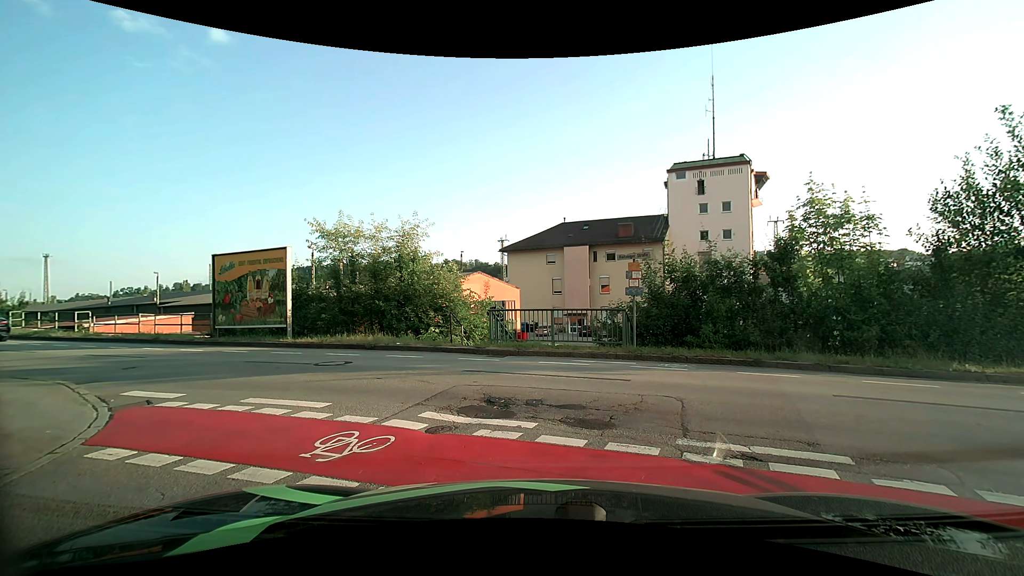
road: residential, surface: asphalt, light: Day
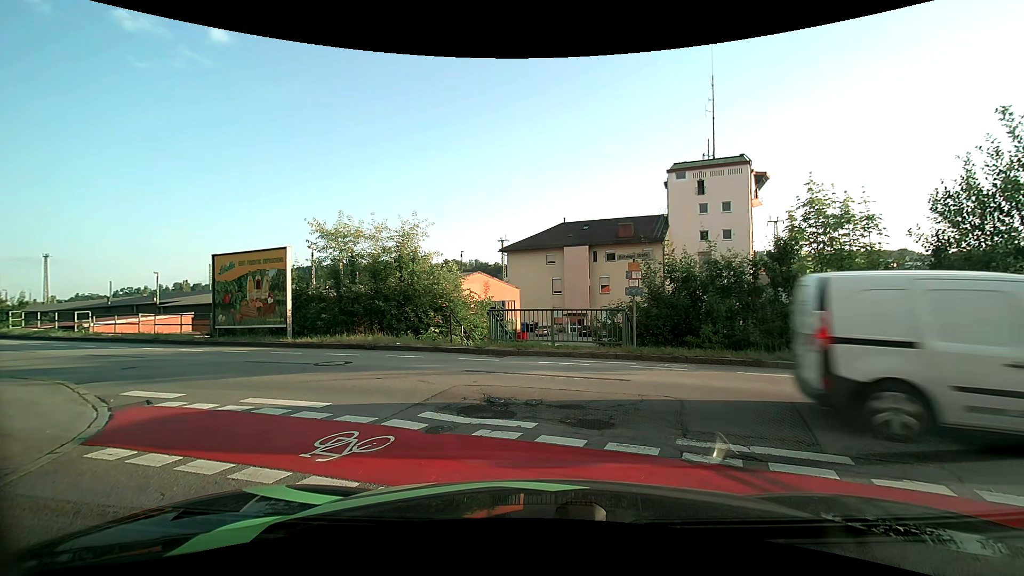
(0.0, 0.0) m; 0°
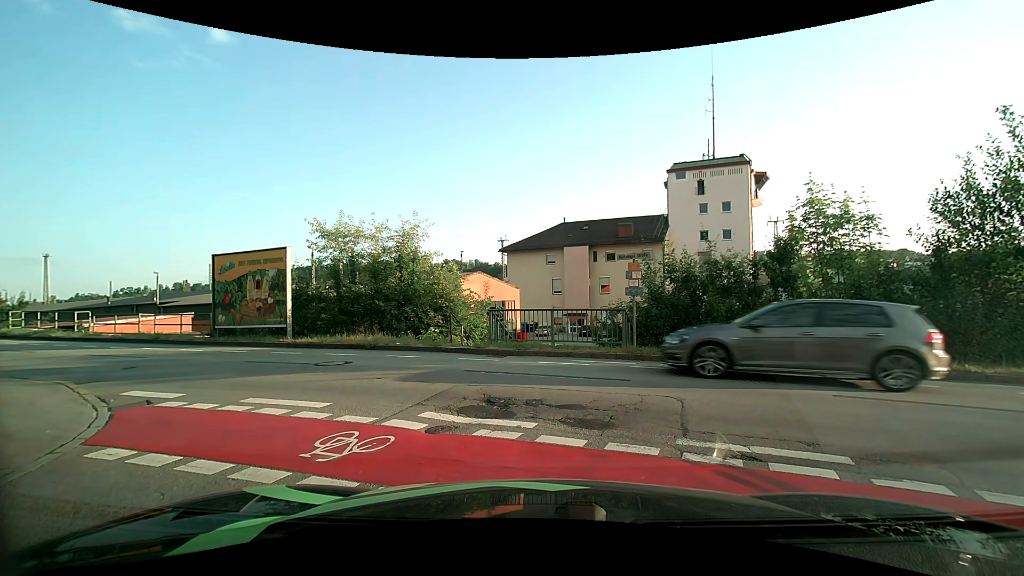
(0.0, 0.0) m; 0°
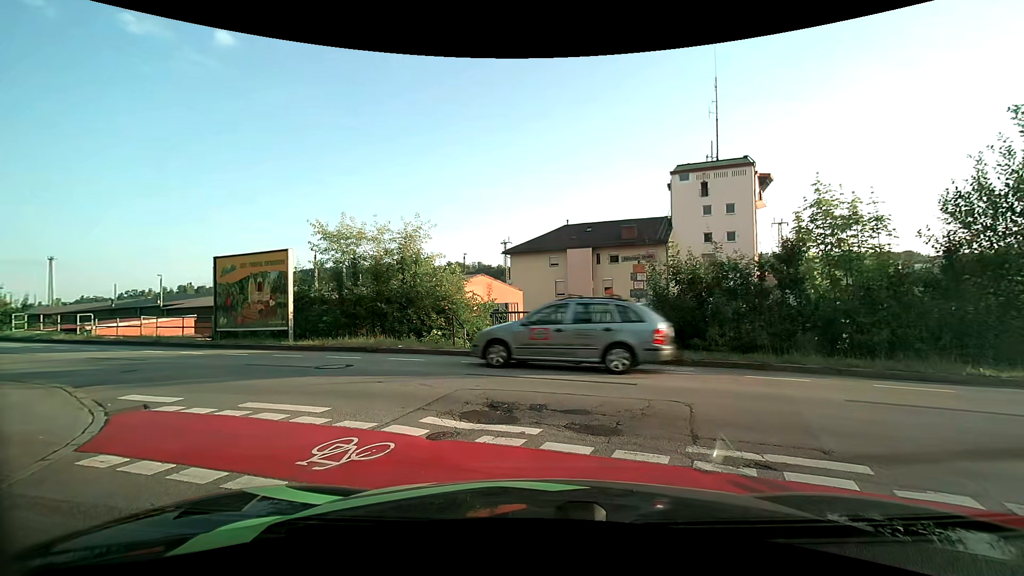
(0.0, +0.2) m; 0°
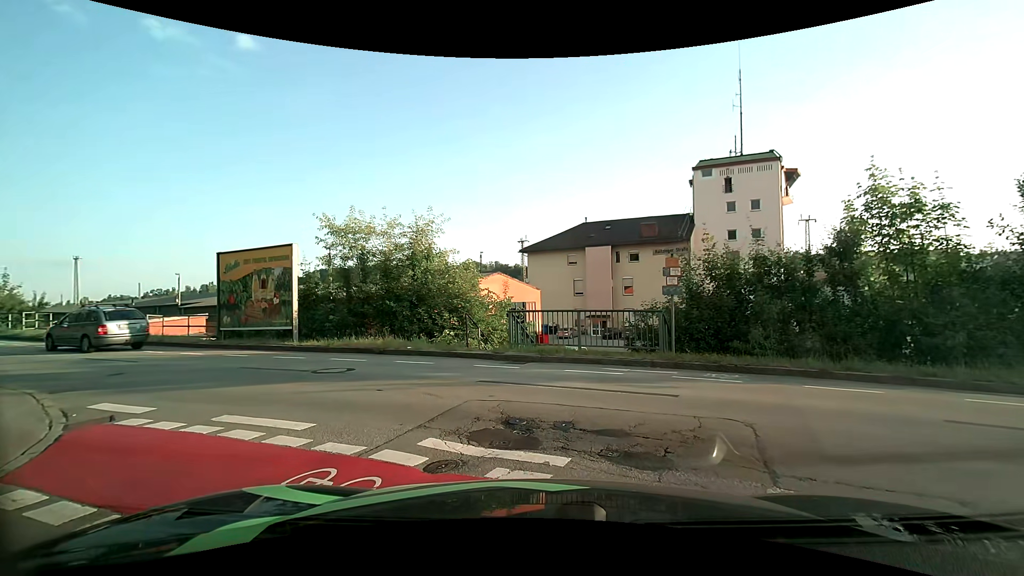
(0.0, +1.2) m; 0°
